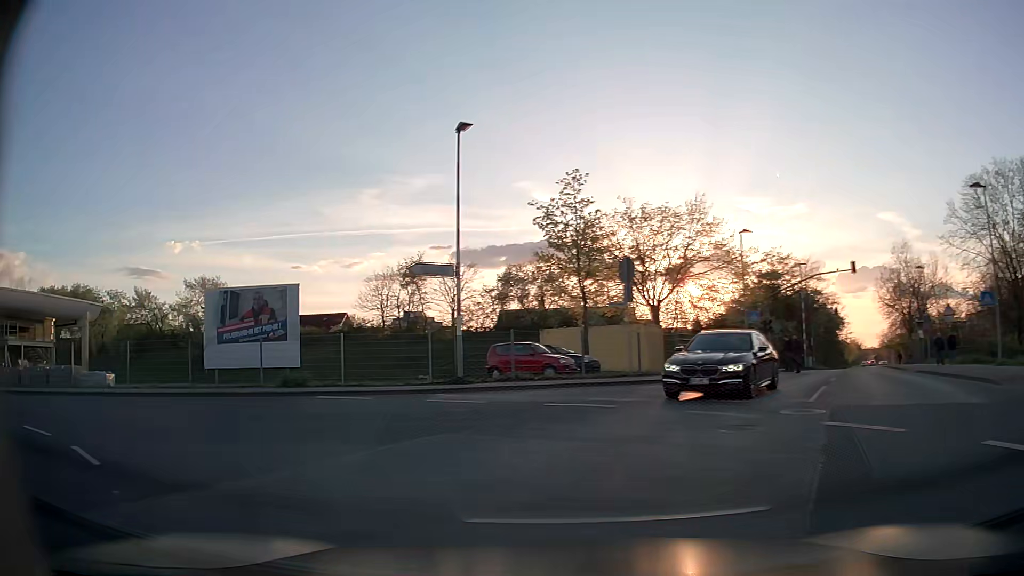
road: tertiary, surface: asphalt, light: Day
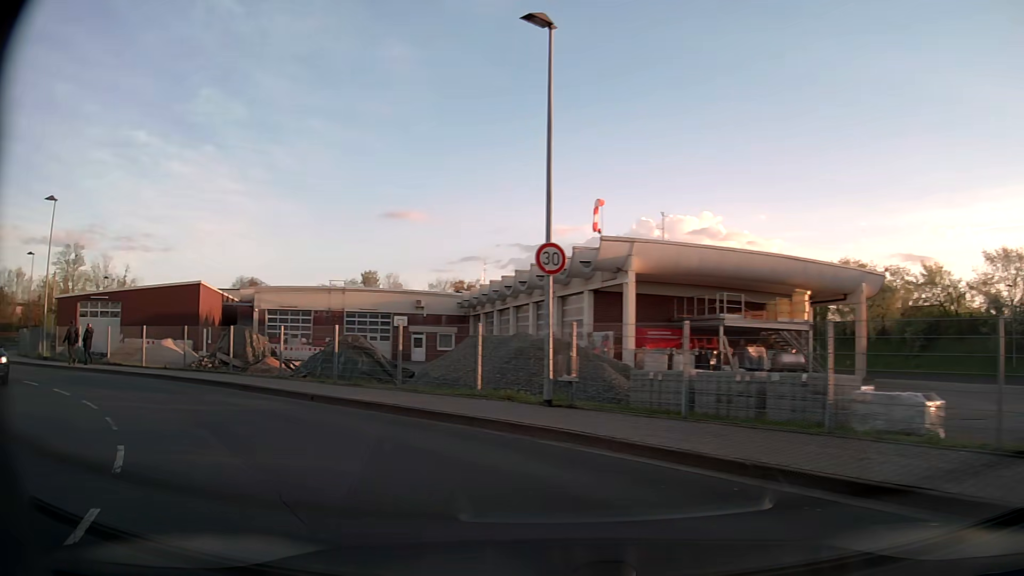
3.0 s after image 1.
(-8.3, +12.4) m; -67°
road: unclassified
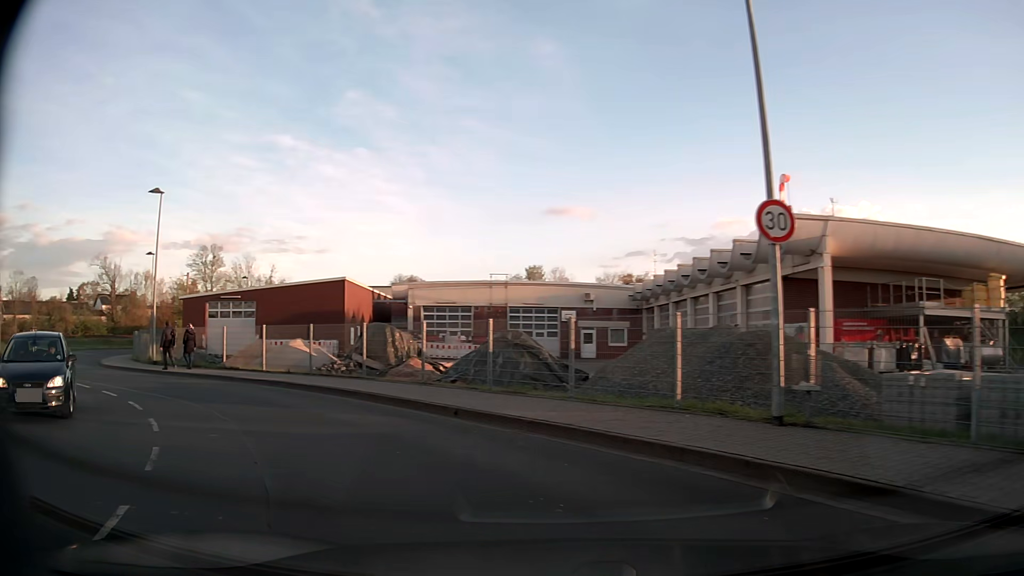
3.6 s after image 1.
(-0.4, +3.5) m; -14°
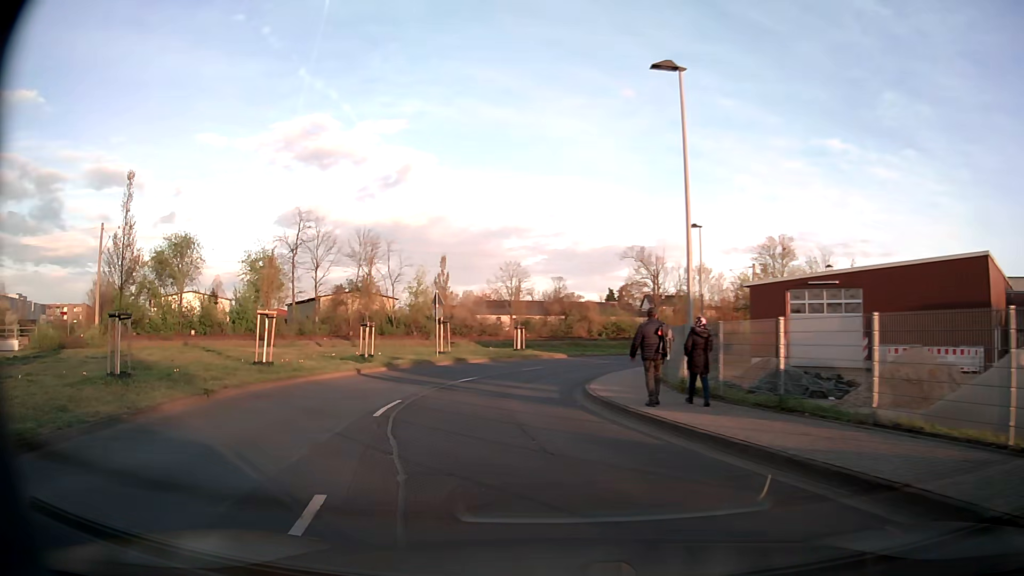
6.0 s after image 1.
(-7.2, +13.9) m; -49°
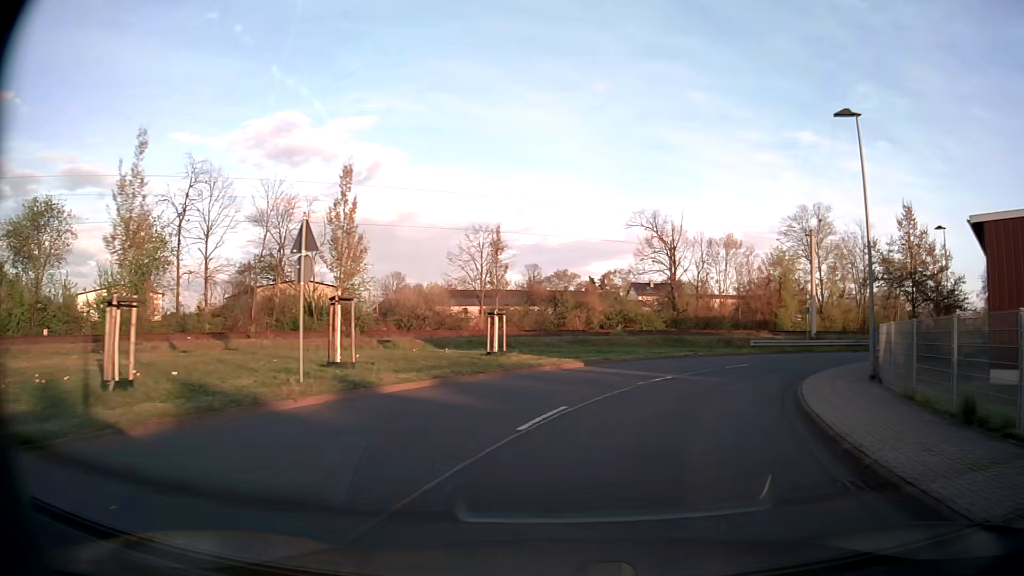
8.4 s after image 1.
(-1.6, +20.1) m; +2°
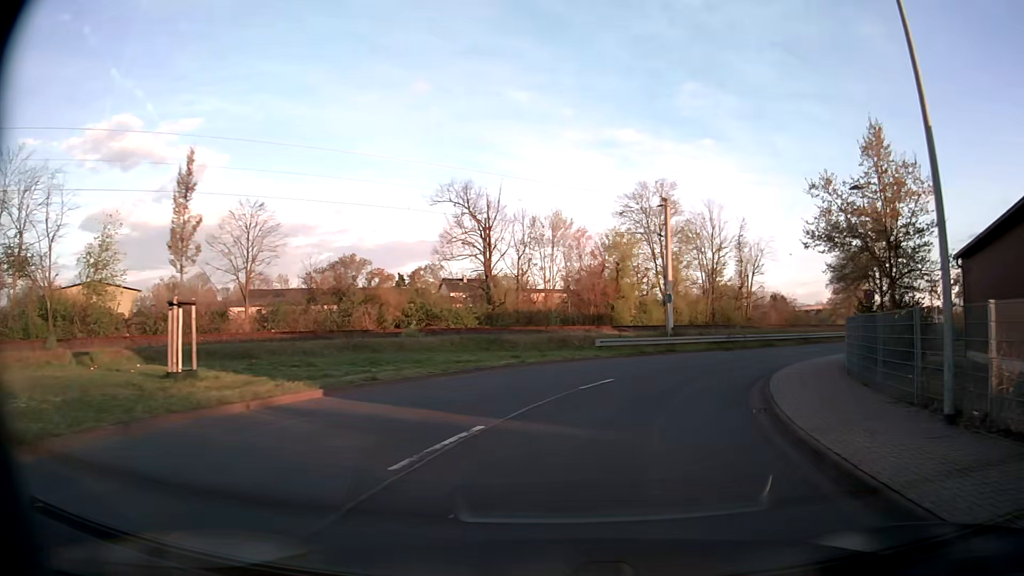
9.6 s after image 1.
(+1.5, +11.2) m; +15°
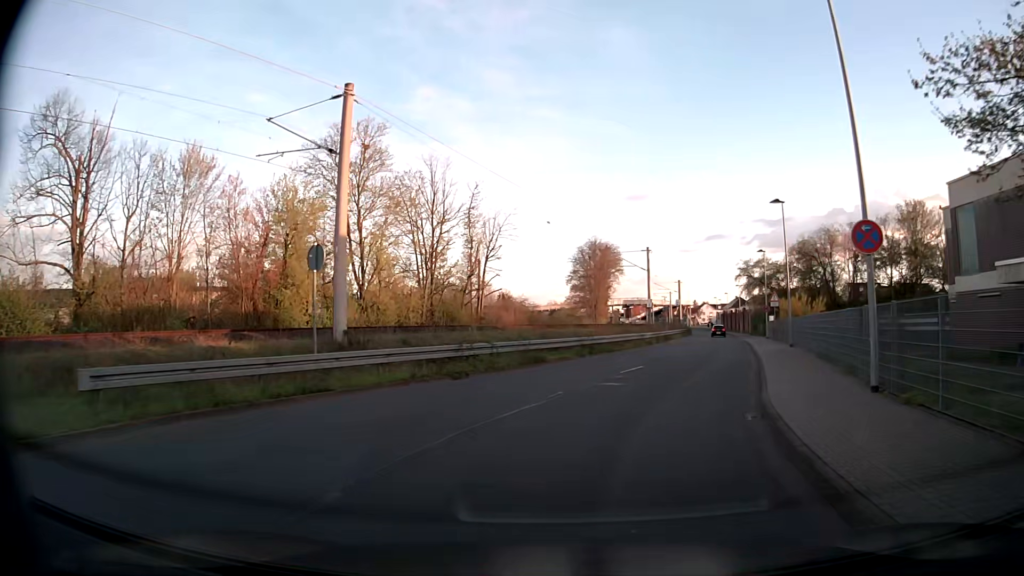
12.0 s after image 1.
(+4.4, +20.1) m; +23°
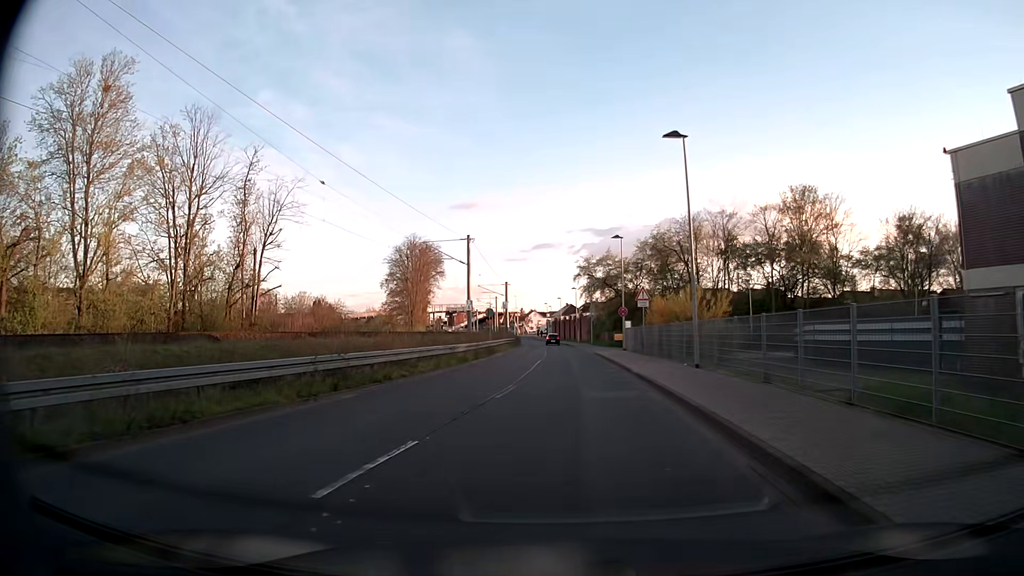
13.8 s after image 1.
(+2.1, +14.1) m; +15°
(0, +10) (+1, +20) (+1, +30) (+1, +40) (+1, +50) (+1, +60) (+1, +70) (+1, +80) (0, +90) (0, +100) m
